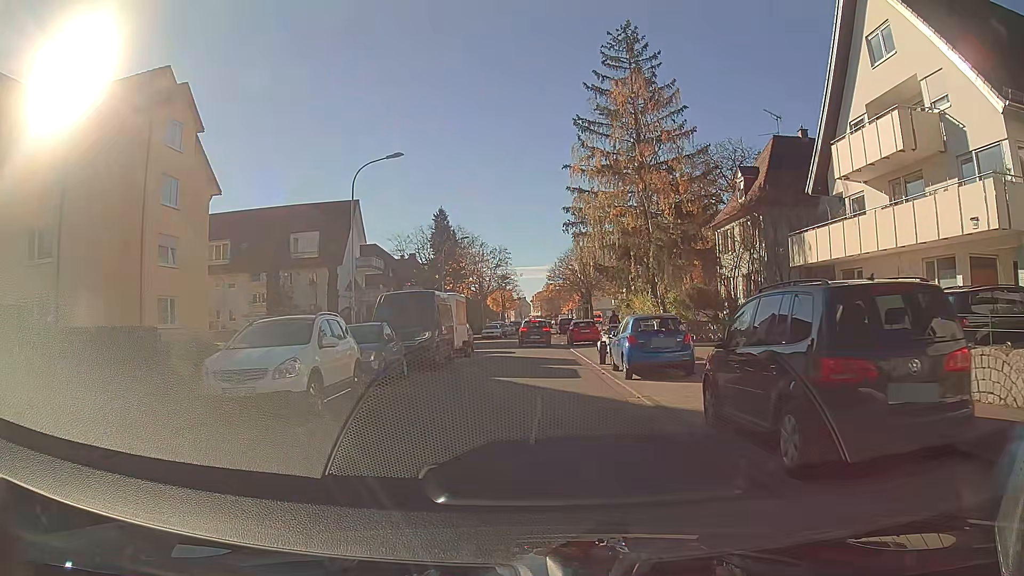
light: Day
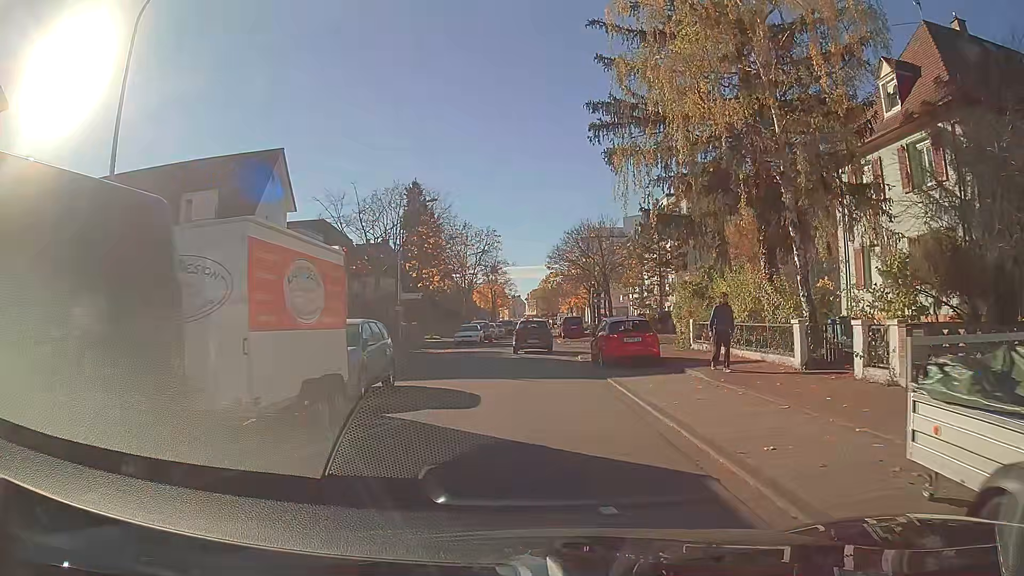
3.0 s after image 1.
(0.0, +18.7) m; +1°
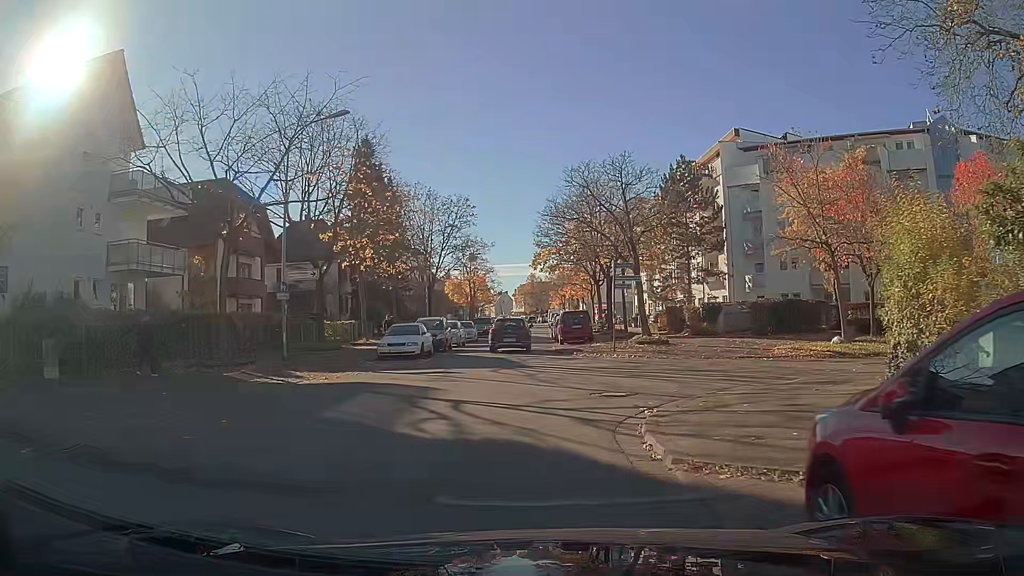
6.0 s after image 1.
(+0.2, +18.2) m; -1°
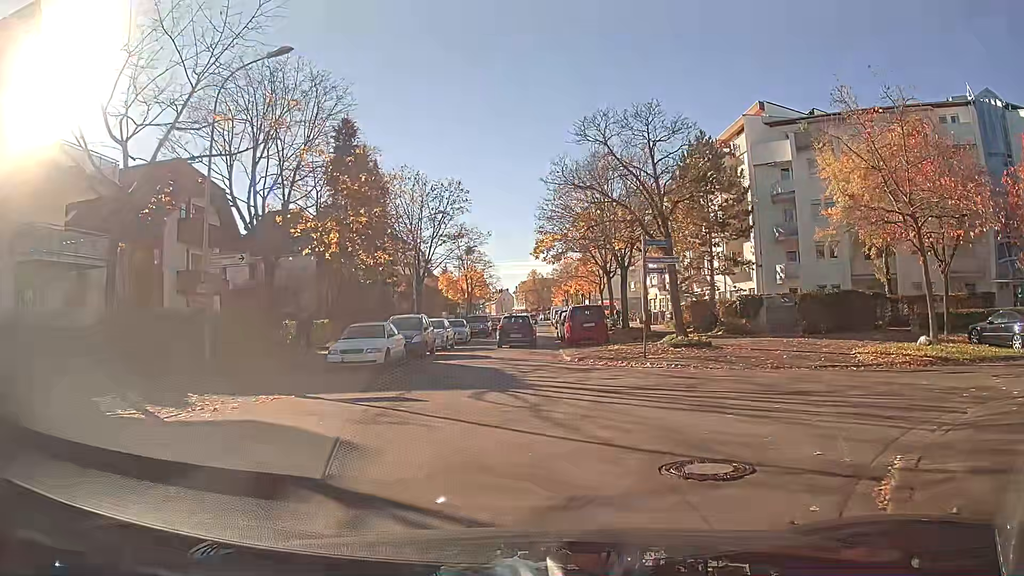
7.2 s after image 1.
(0.0, +6.3) m; 0°
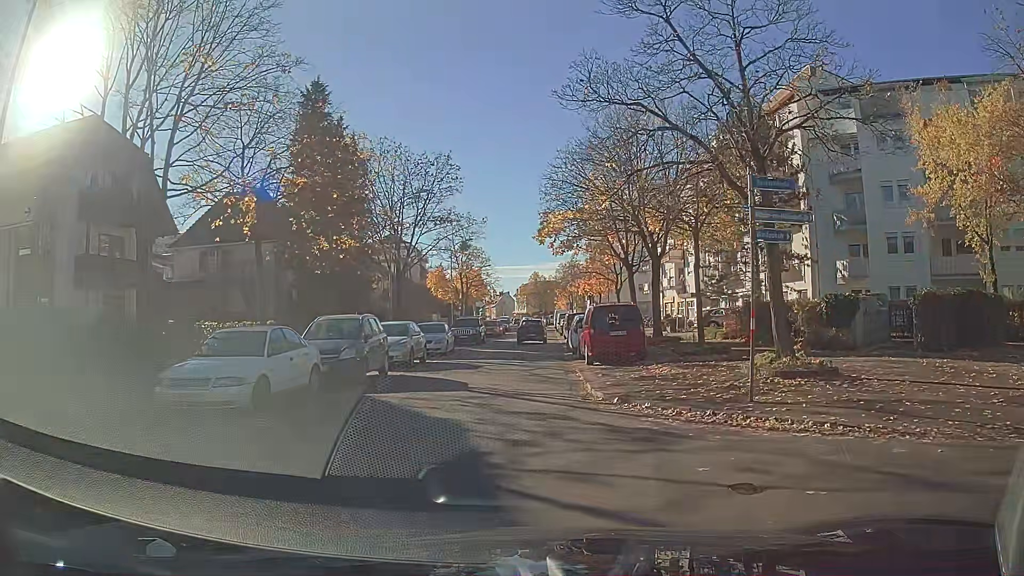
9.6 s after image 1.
(+0.1, +9.0) m; +1°
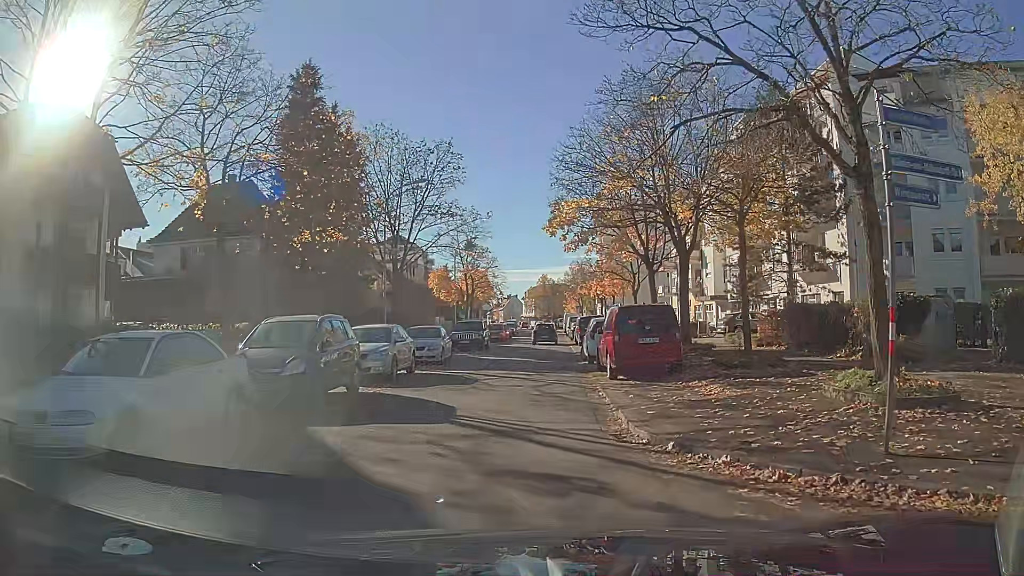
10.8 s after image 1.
(0.0, +3.9) m; -1°
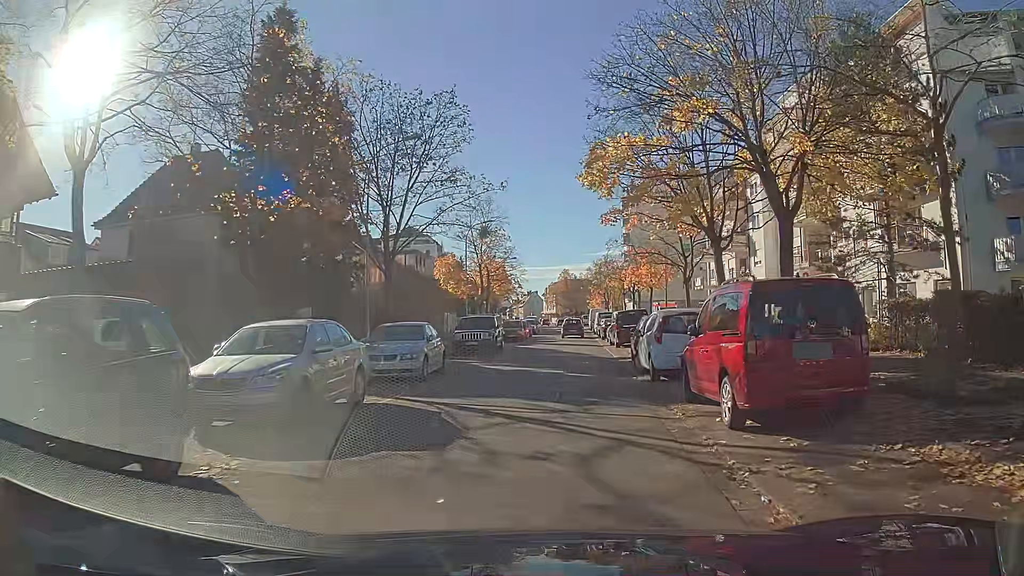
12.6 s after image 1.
(-0.1, +8.7) m; -1°
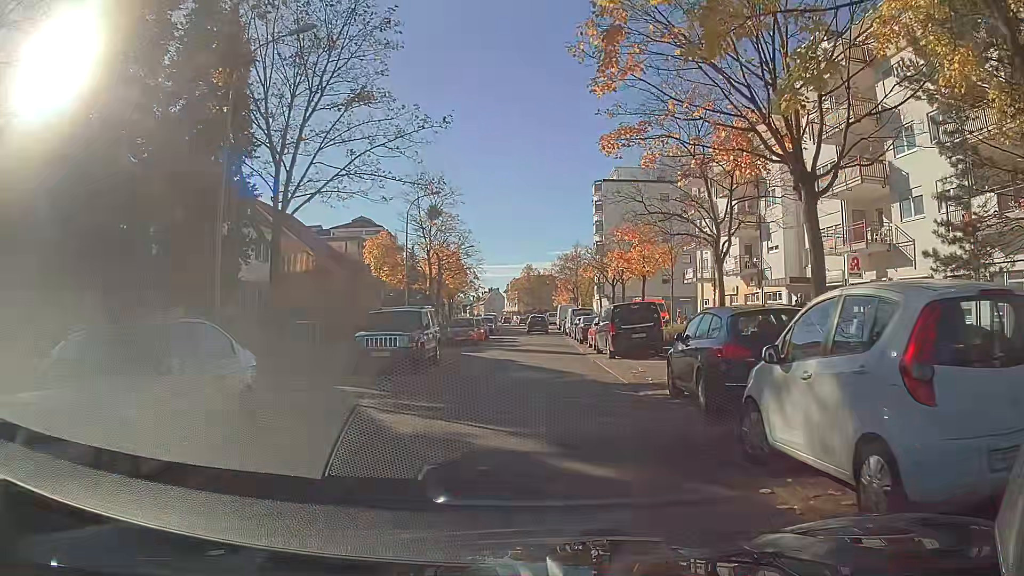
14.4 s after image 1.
(+0.3, +11.3) m; +4°
(0, +10) (0, +20) (0, +30) (0, +40) (0, +50) (0, +60) (0, +70) (-1, +80) (-2, +90) (-4, +100) m
